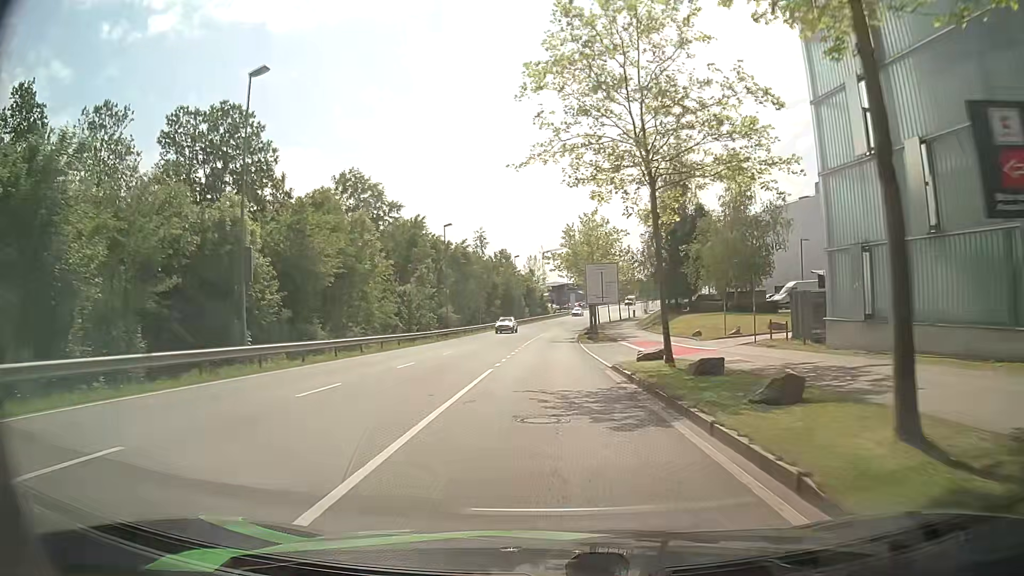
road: secondary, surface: asphalt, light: Day
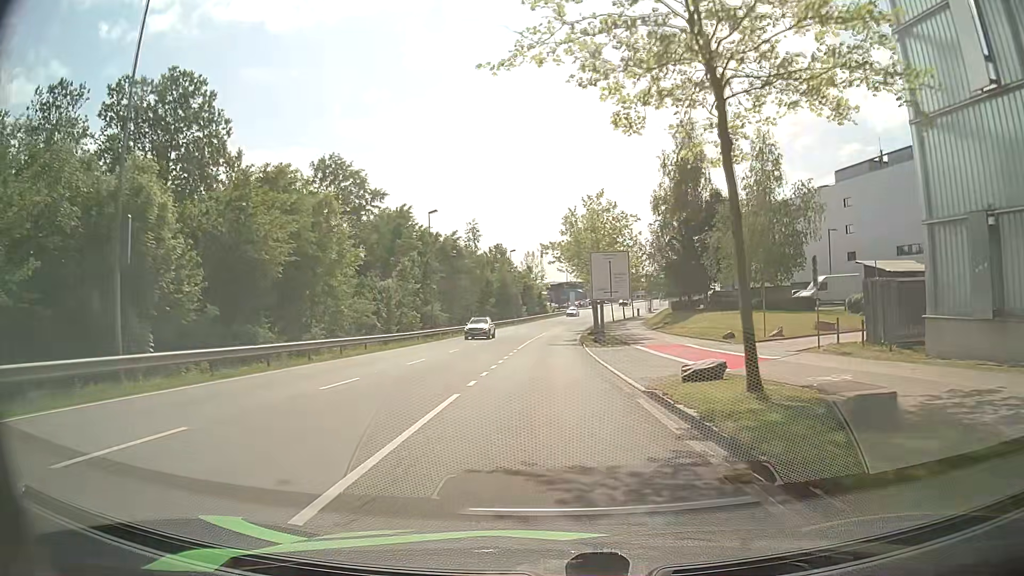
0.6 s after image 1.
(0.0, +7.2) m; 0°
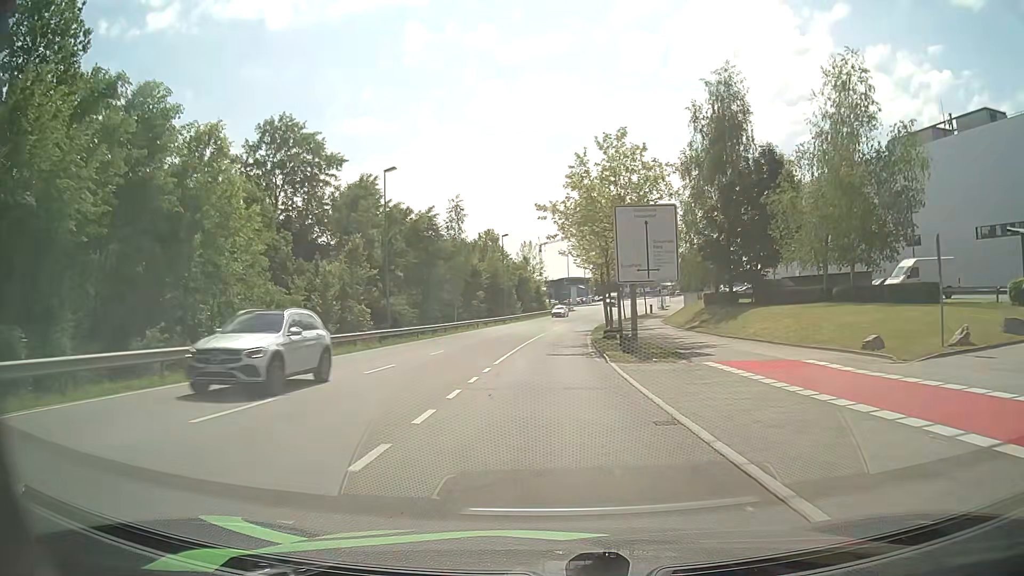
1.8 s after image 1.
(0.0, +14.8) m; +1°
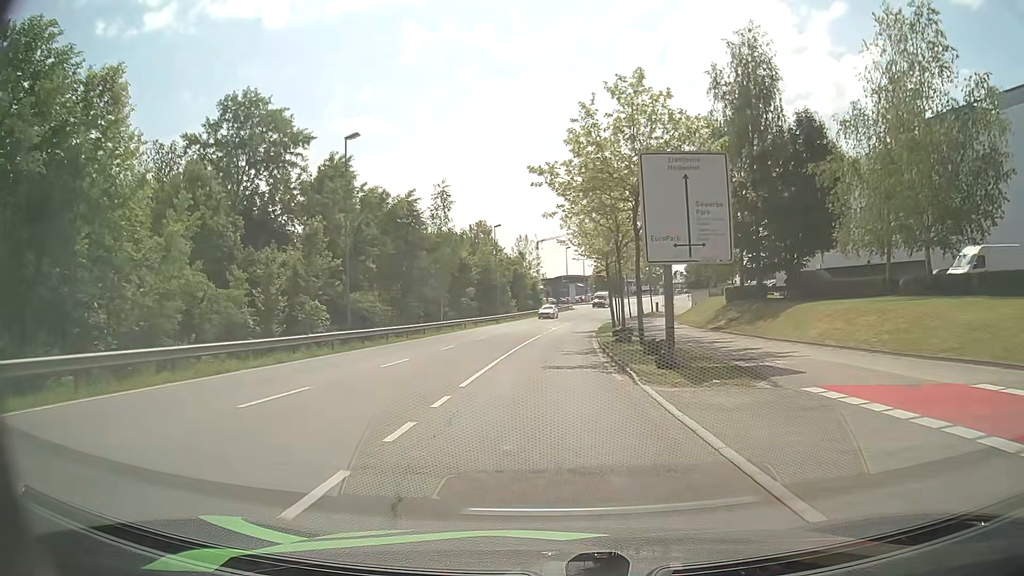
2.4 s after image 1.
(0.0, +7.5) m; 0°
